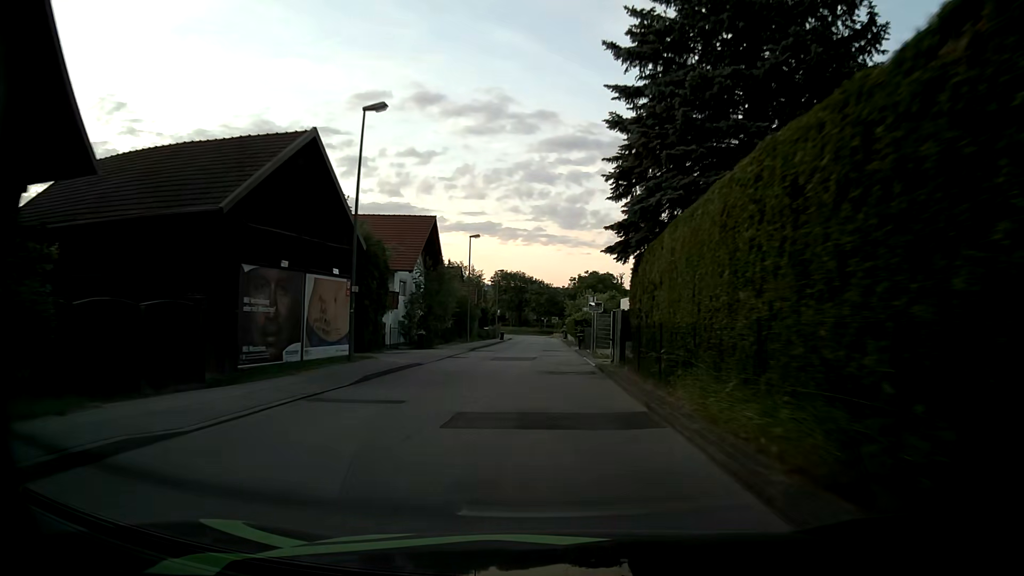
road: unclassified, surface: asphalt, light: Day
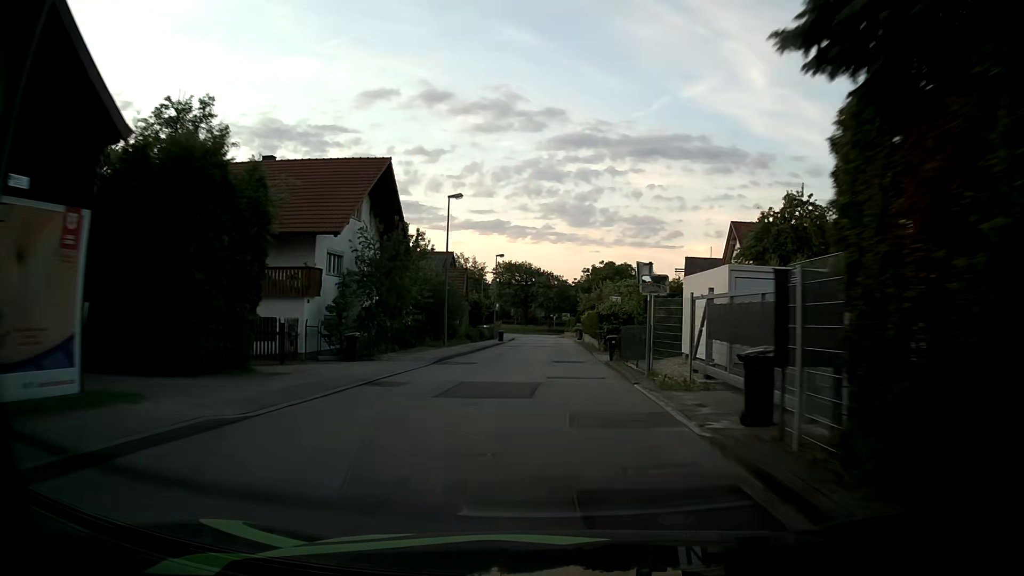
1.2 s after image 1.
(-0.2, +15.3) m; -2°
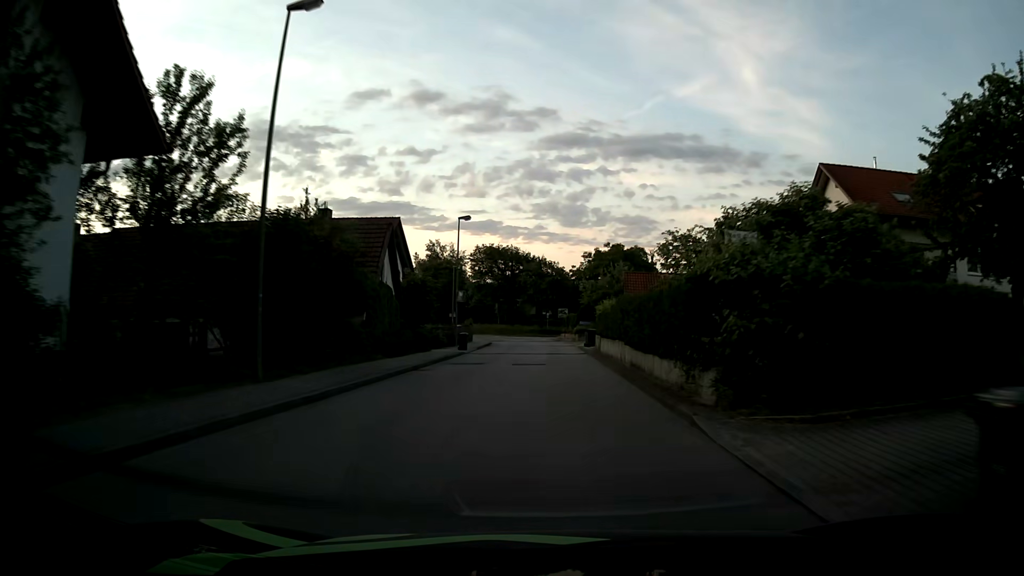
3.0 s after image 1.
(+0.4, +23.0) m; +1°
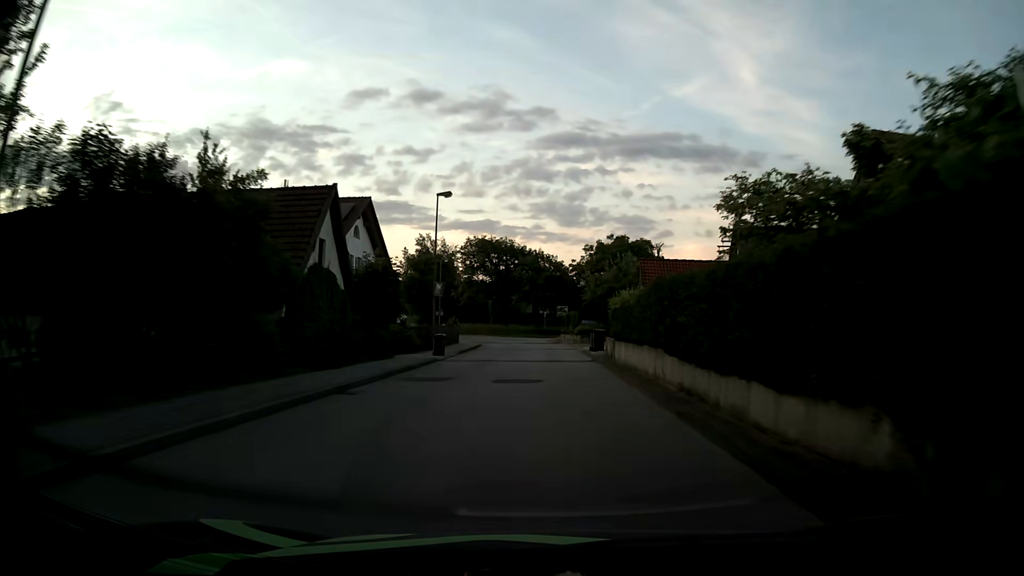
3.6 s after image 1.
(0.0, +7.7) m; +1°
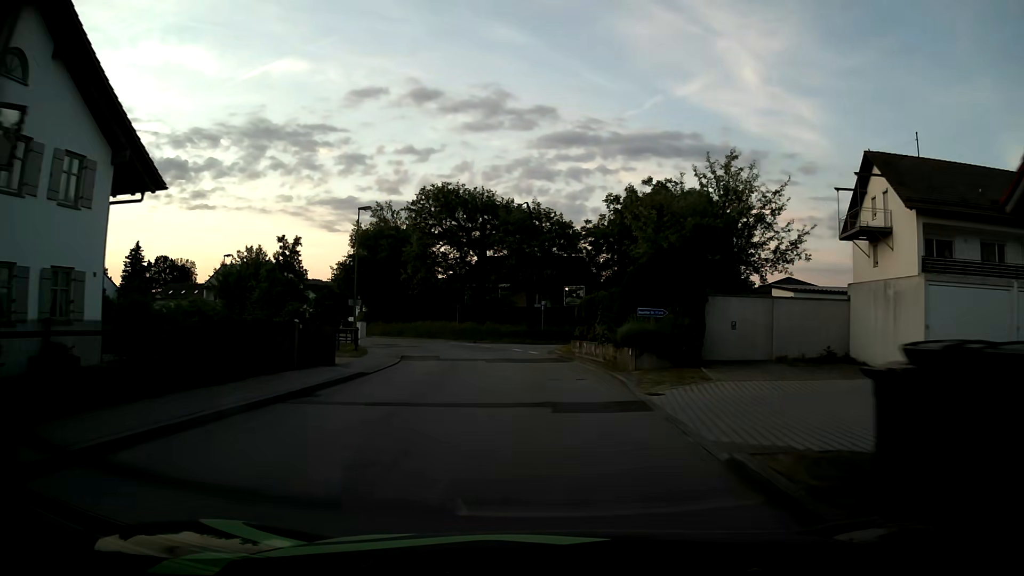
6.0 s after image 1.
(0.0, +30.0) m; -1°
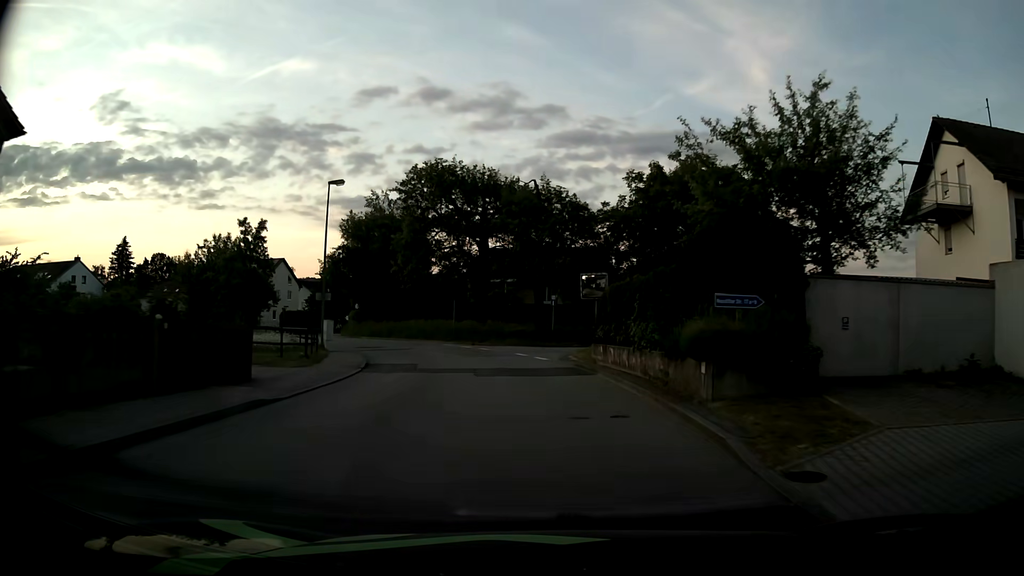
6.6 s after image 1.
(0.0, +7.2) m; 0°
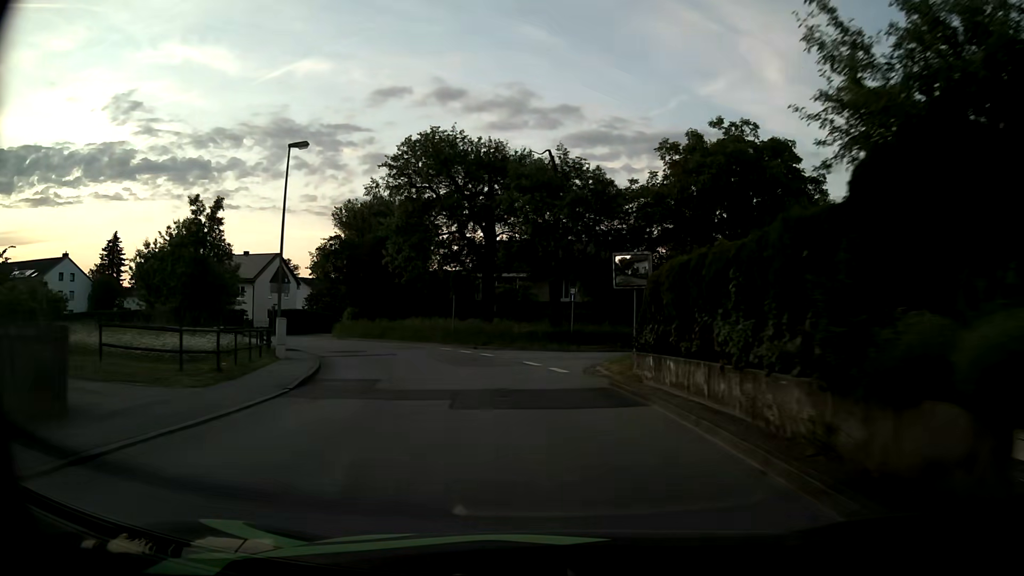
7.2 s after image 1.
(-0.1, +7.1) m; -1°
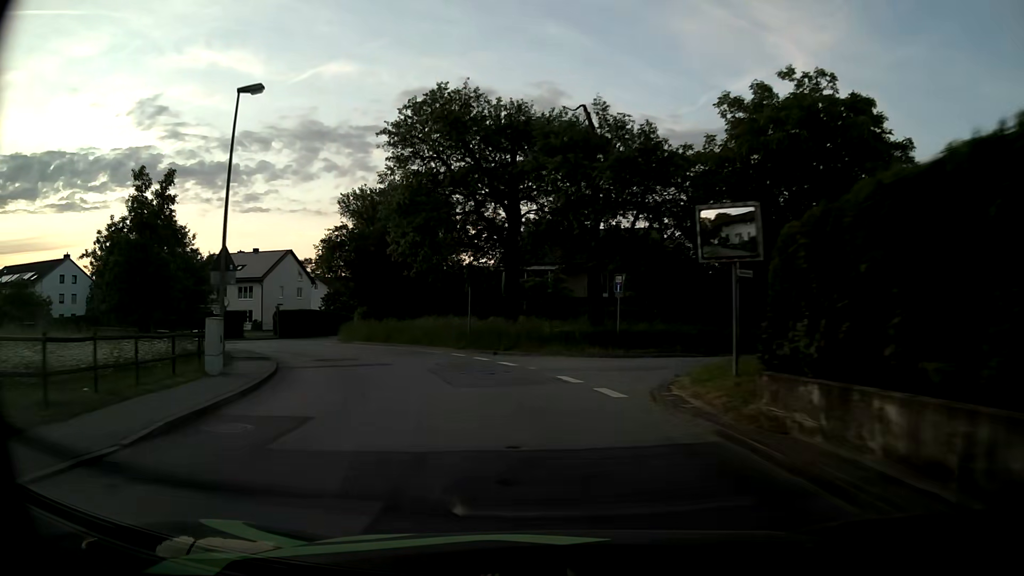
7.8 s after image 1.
(-0.2, +7.0) m; -3°
(-1, +10) (-3, +20) (-7, +29) (-13, +37) (-17, +46) (-19, +56) (-20, +66) (-21, +76) (-21, +86) (-20, +96) m
